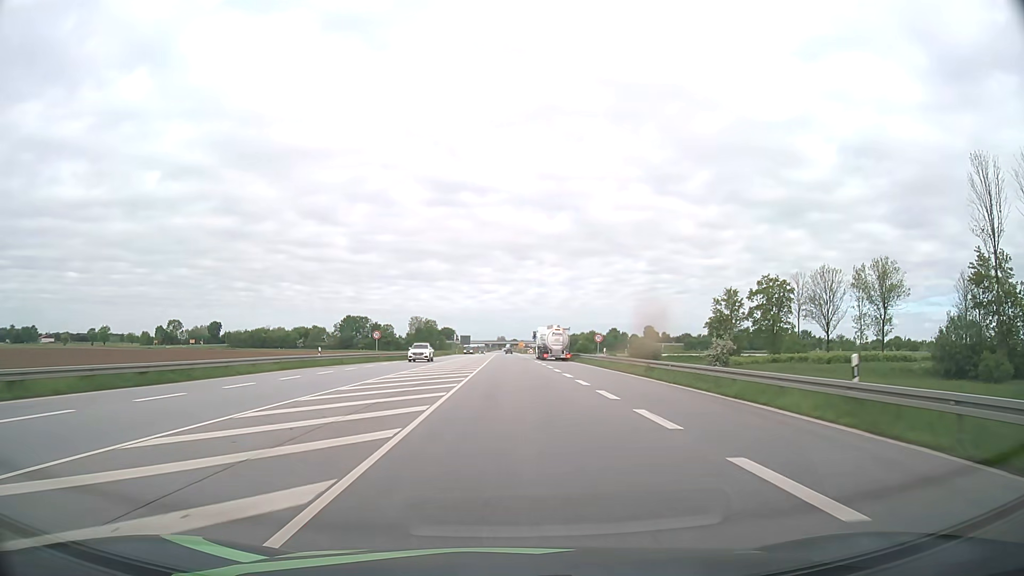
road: primary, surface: asphalt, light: Day
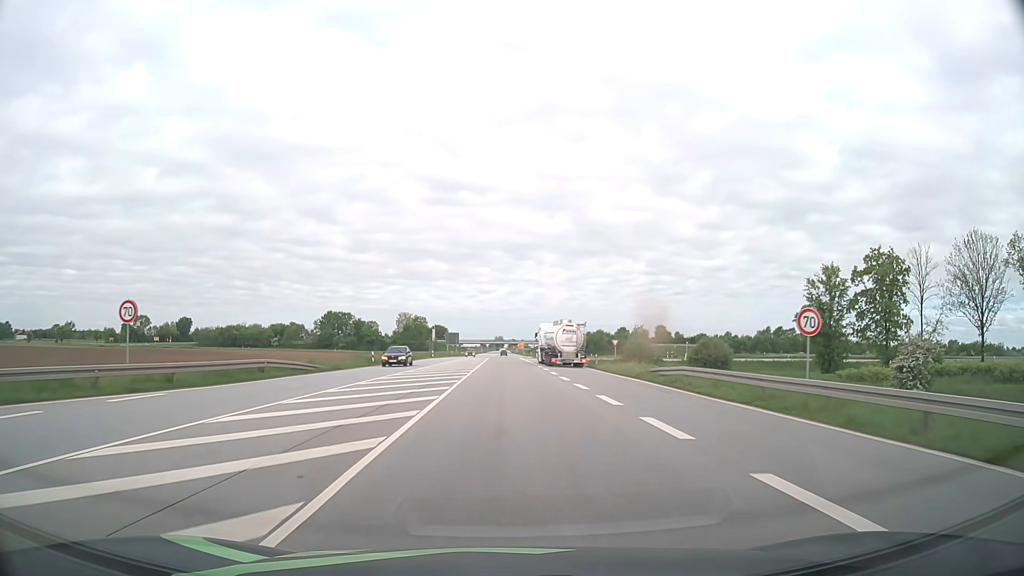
(0.0, +43.1) m; 0°
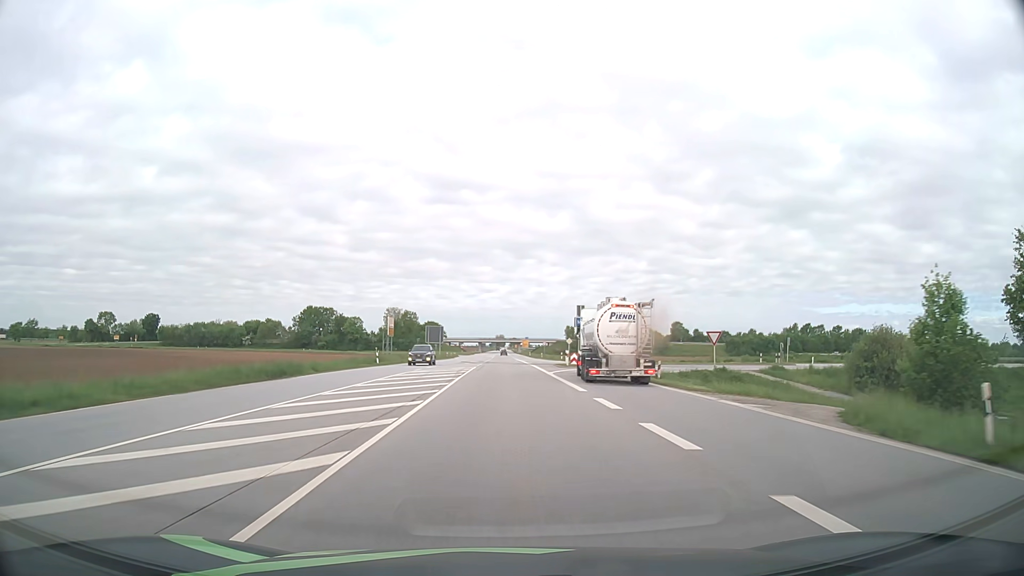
(0.0, +43.2) m; 0°
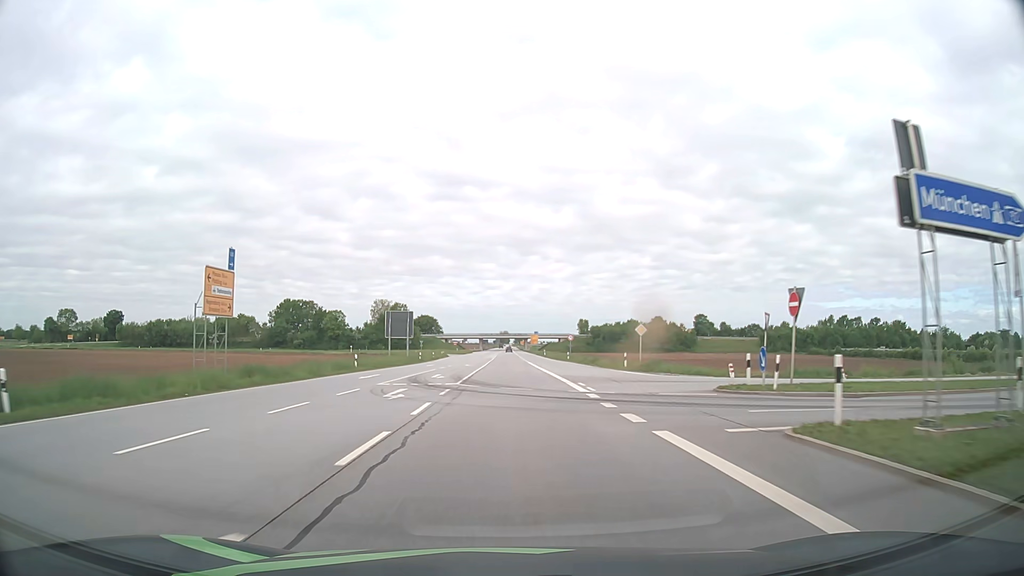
(-0.1, +43.7) m; 0°
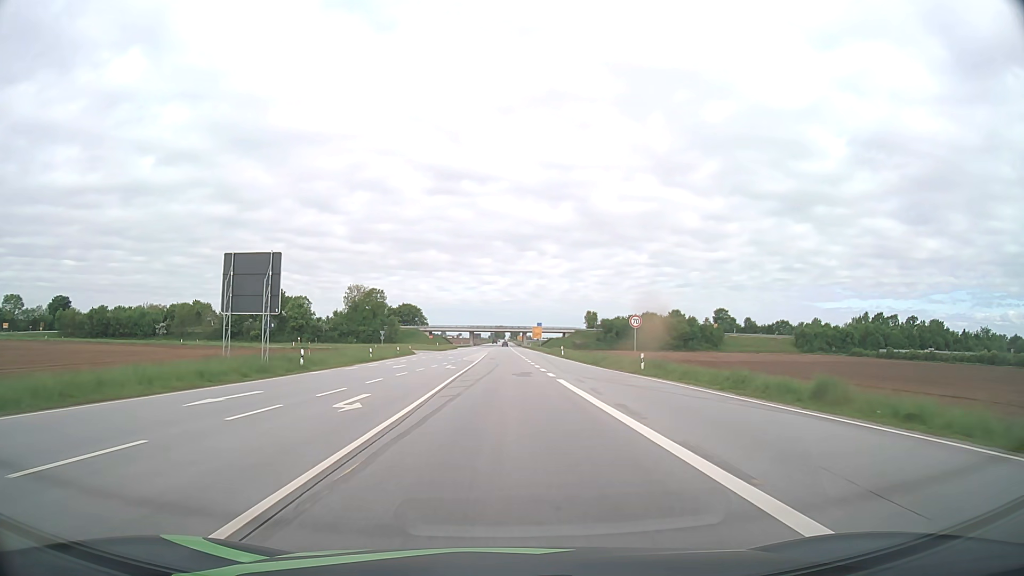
(0.0, +44.2) m; 0°
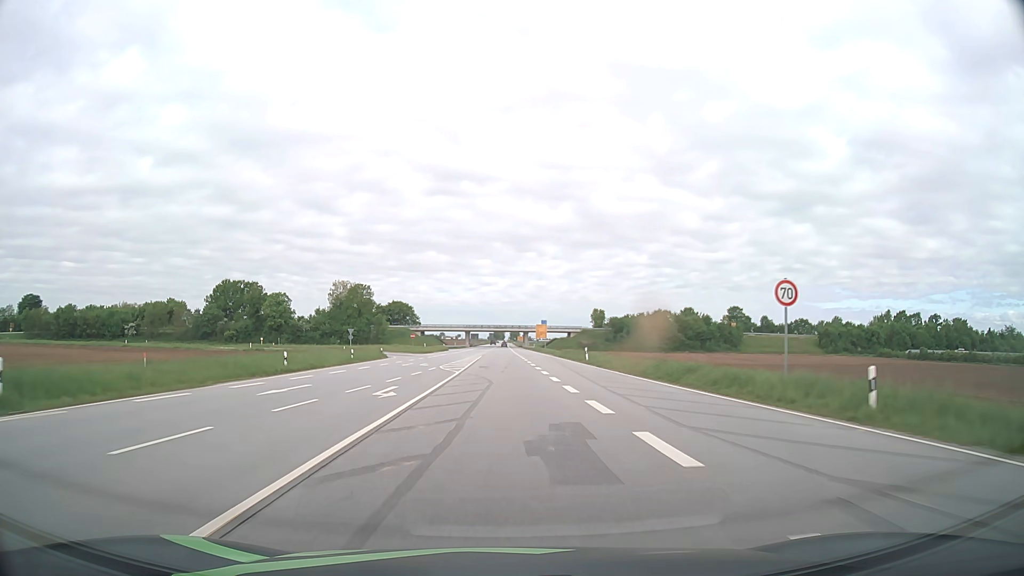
(0.0, +22.2) m; 0°
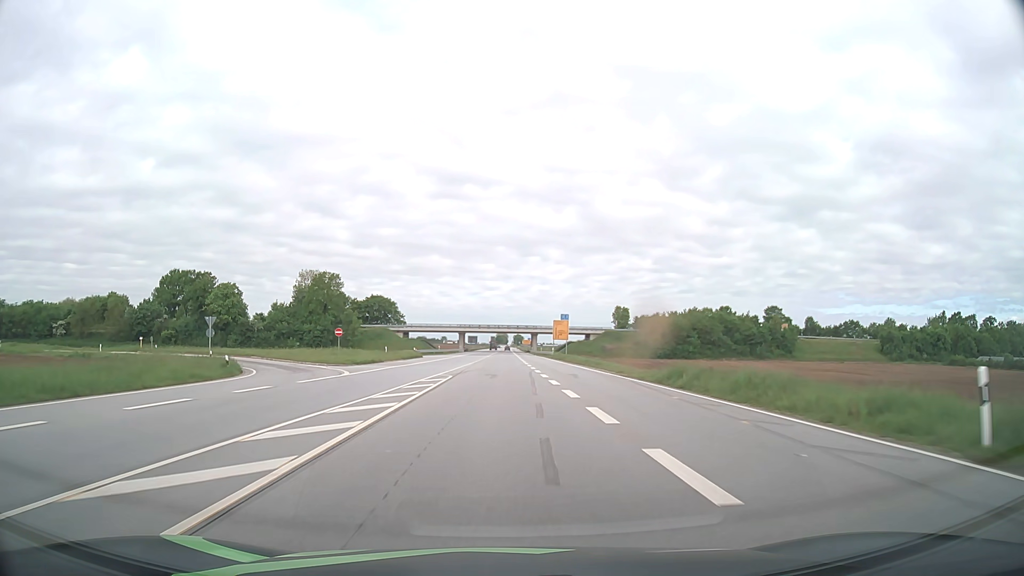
(-0.1, +43.9) m; 0°
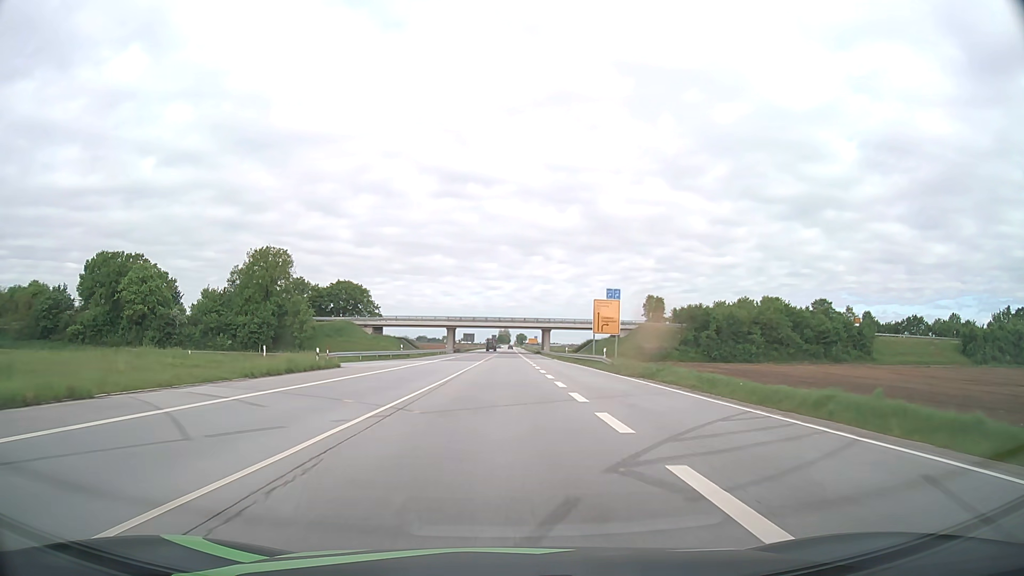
(-0.2, +43.3) m; 0°
(0, +10) (0, +20) (0, +30) (0, +40) (0, +50) (0, +60) (0, +70) (0, +80) (0, +90) (0, +100) m
